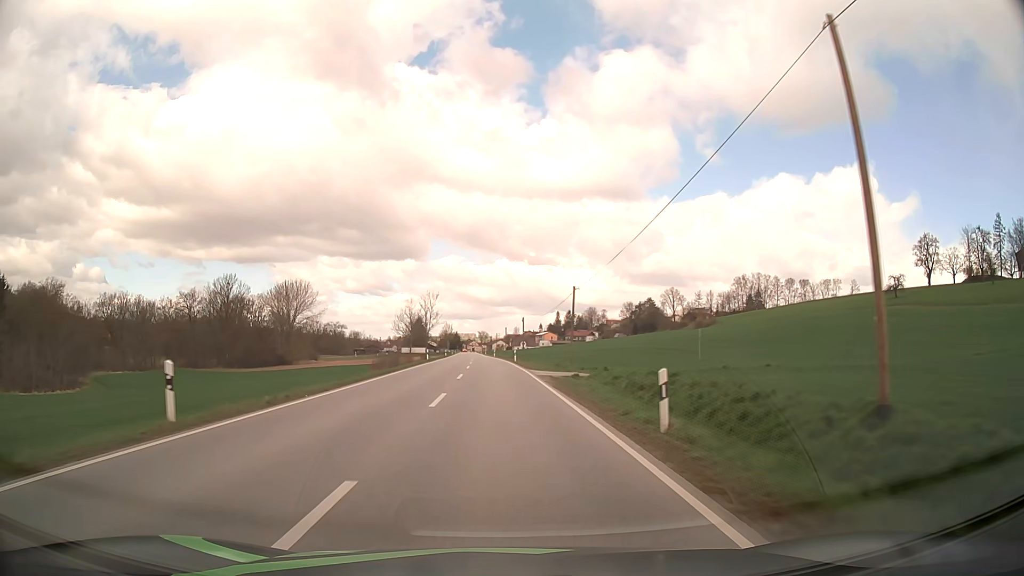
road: secondary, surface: asphalt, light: Day
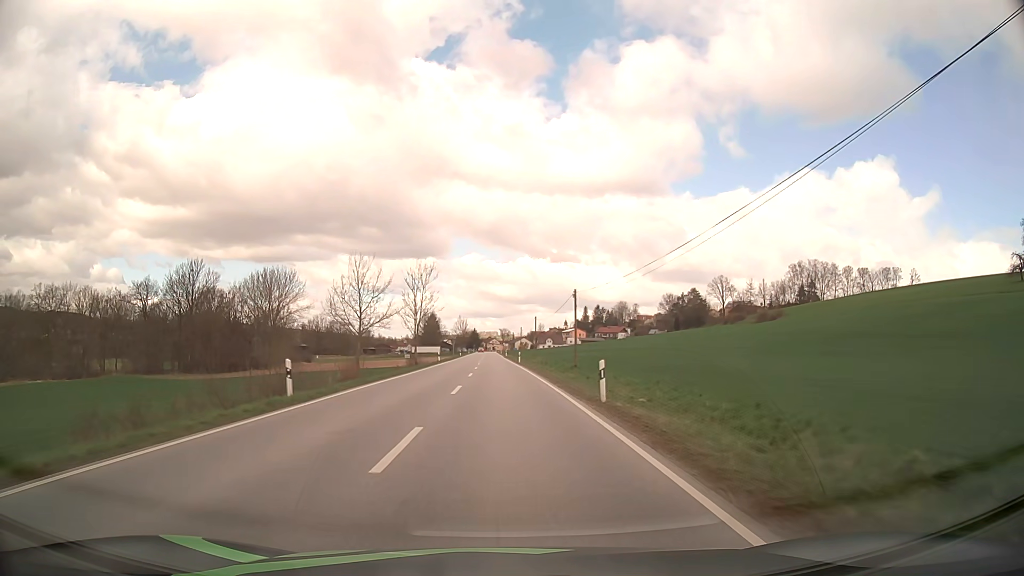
(-1.0, +43.8) m; -2°
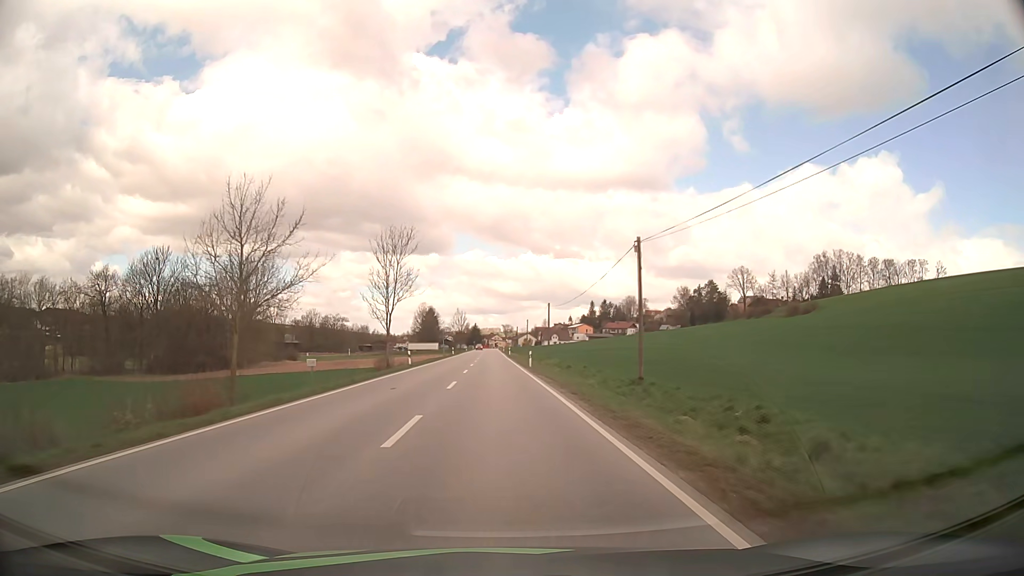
(-0.1, +22.4) m; 0°
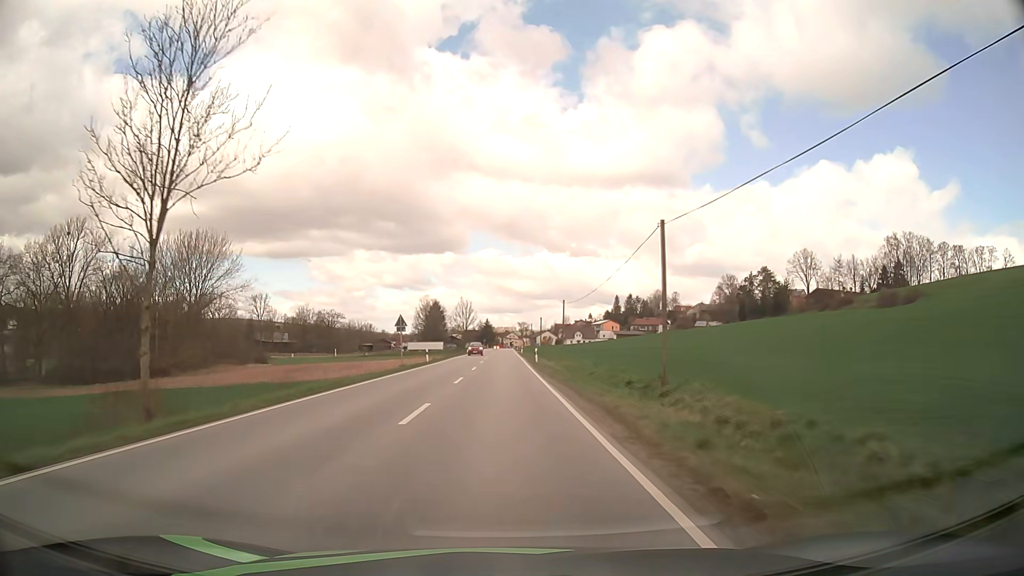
(-0.5, +45.7) m; -1°
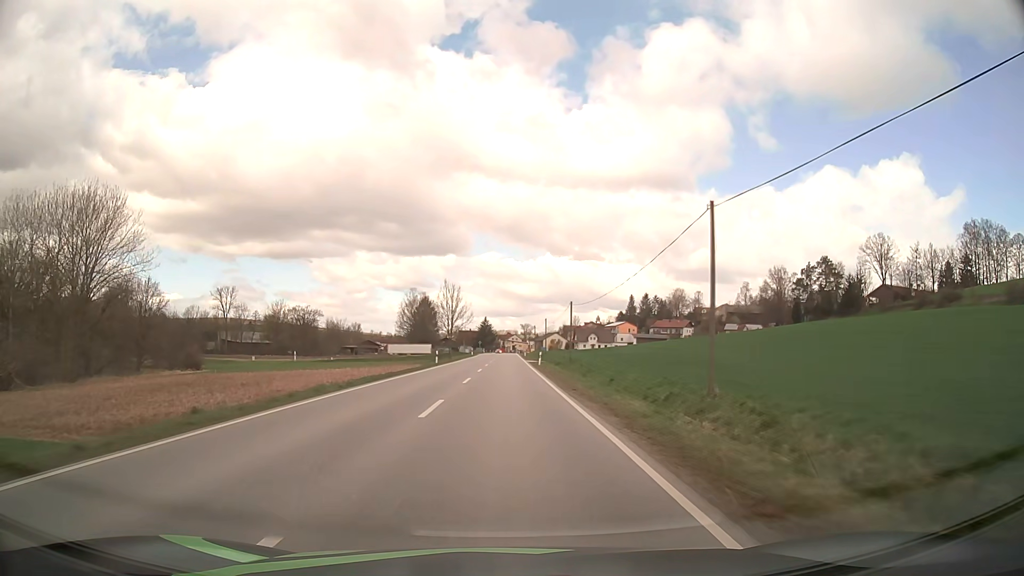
(-0.1, +47.0) m; 0°
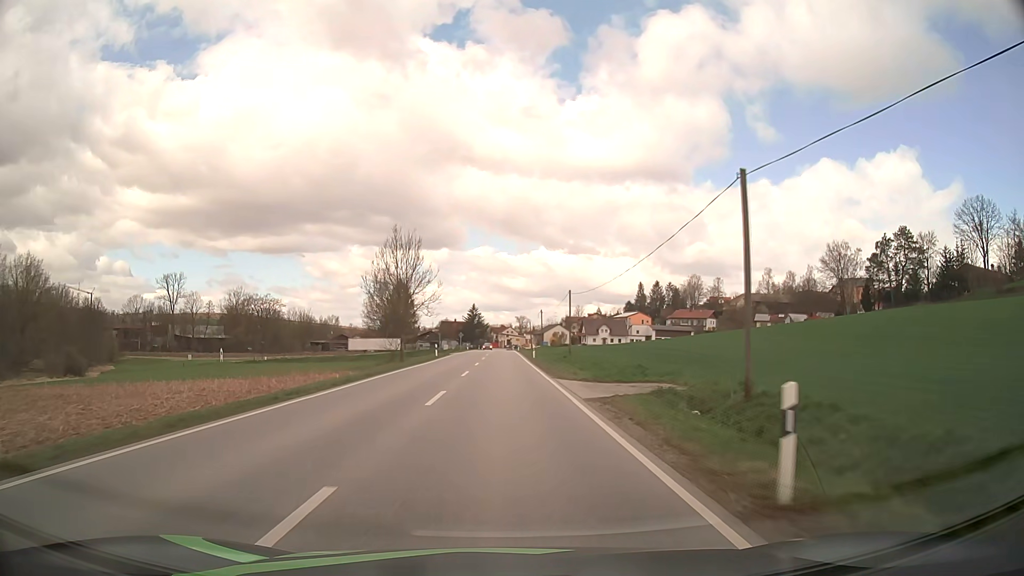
(+0.3, +46.5) m; +1°
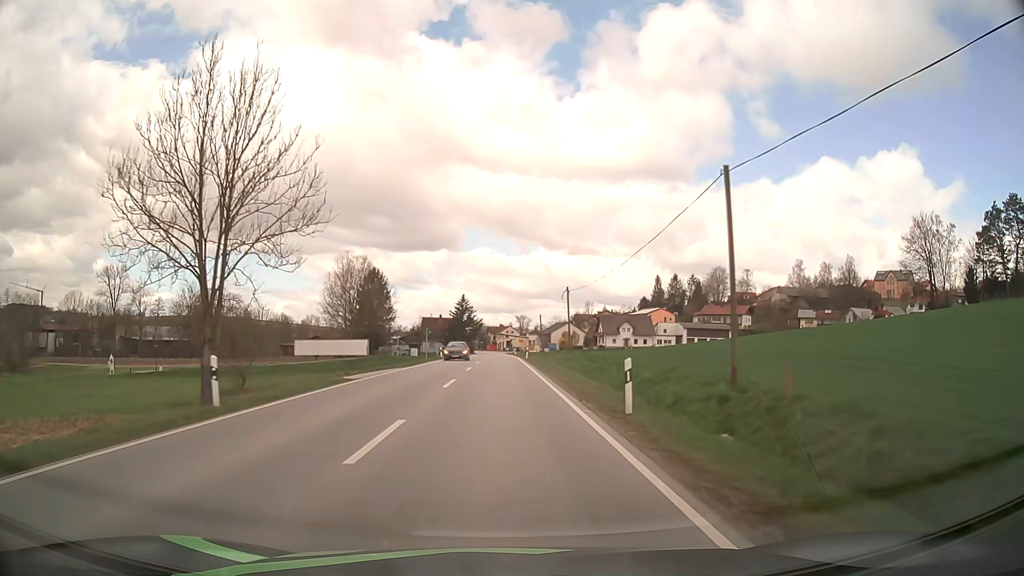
(0.0, +42.7) m; 0°
